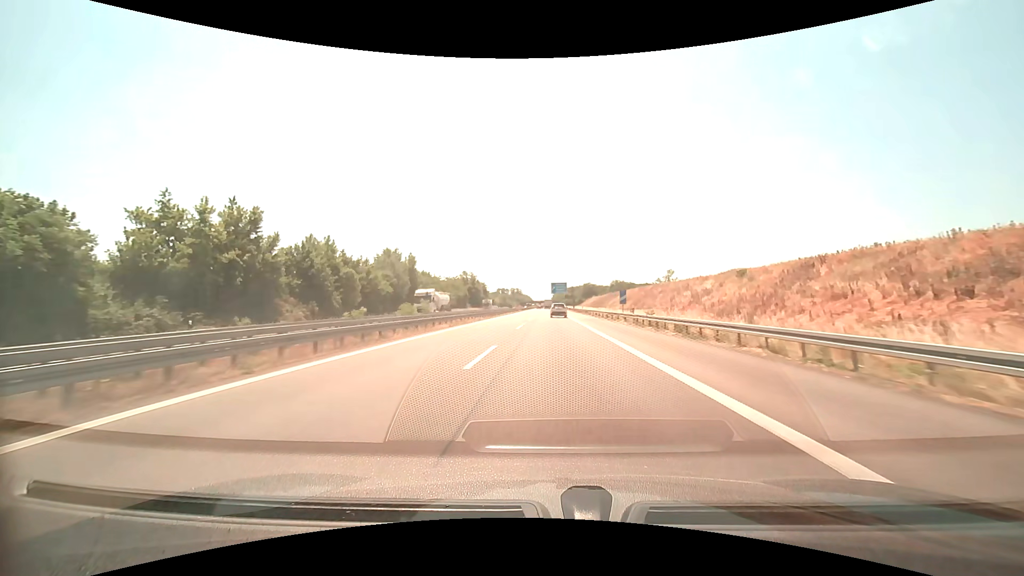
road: motorway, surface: asphalt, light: Day
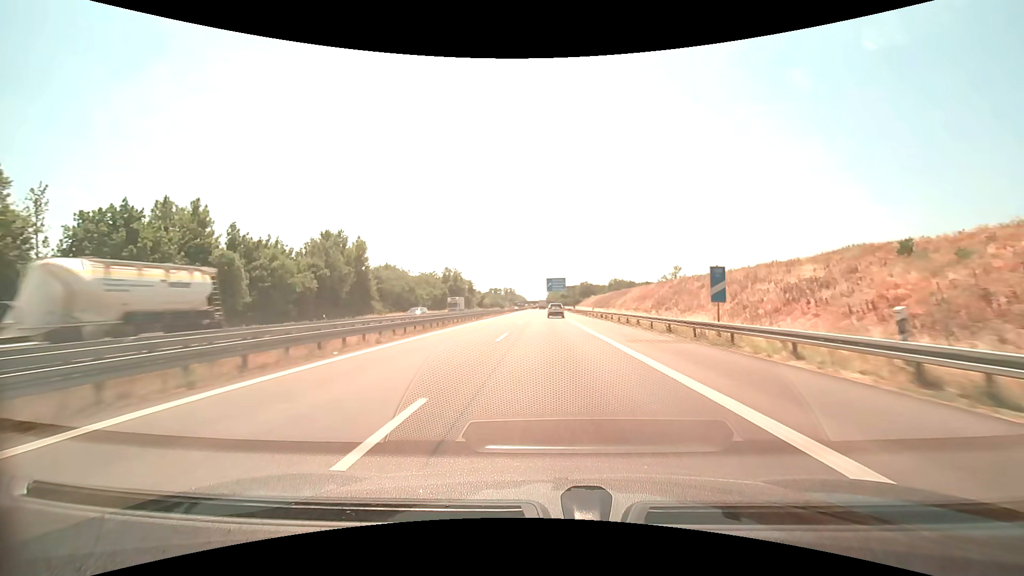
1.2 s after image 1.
(+0.1, +27.4) m; +1°
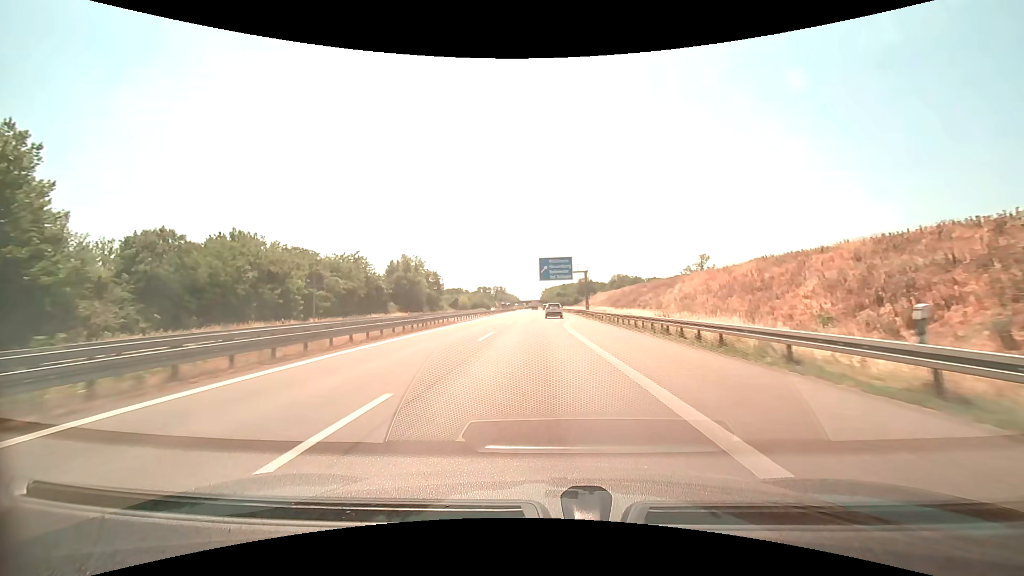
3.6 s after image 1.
(+0.3, +53.5) m; +1°
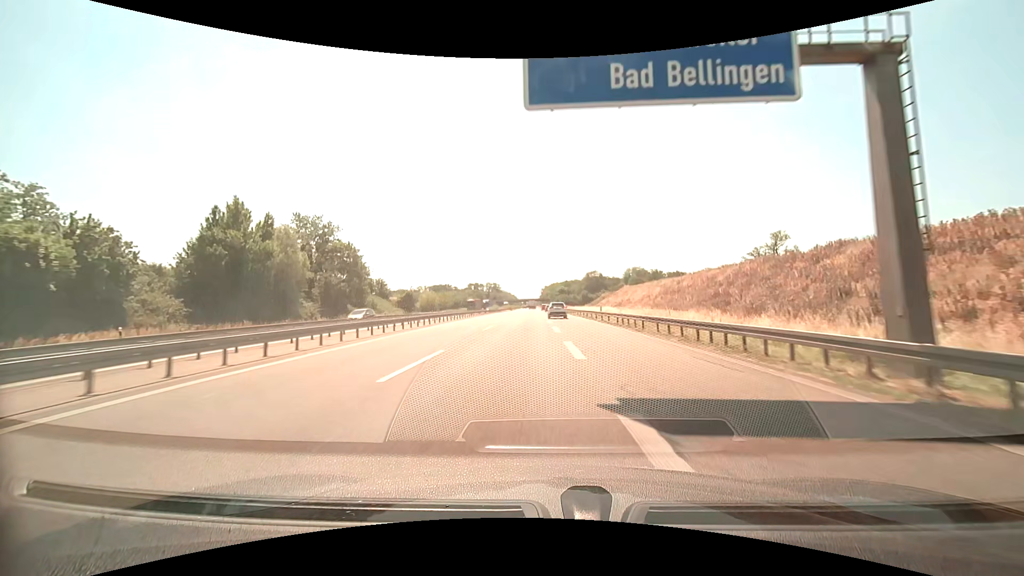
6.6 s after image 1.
(-0.5, +64.7) m; 0°
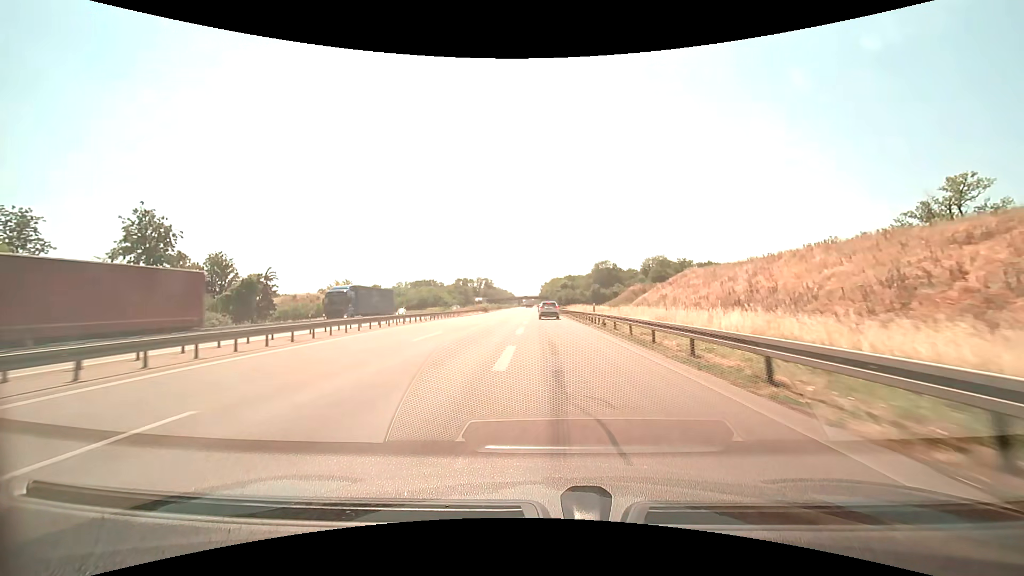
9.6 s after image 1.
(+0.7, +62.3) m; 0°
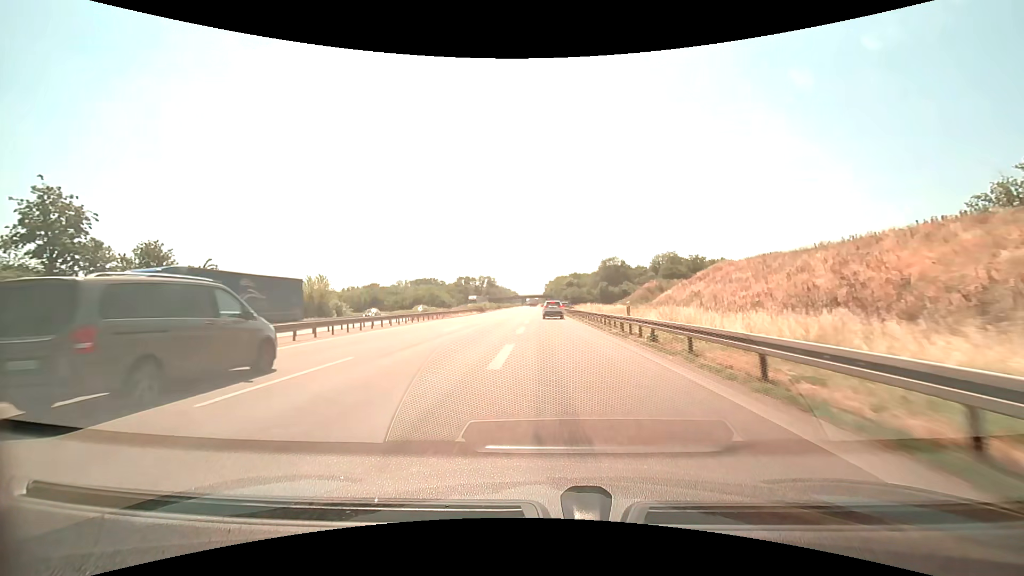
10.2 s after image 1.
(-0.1, +11.8) m; -1°
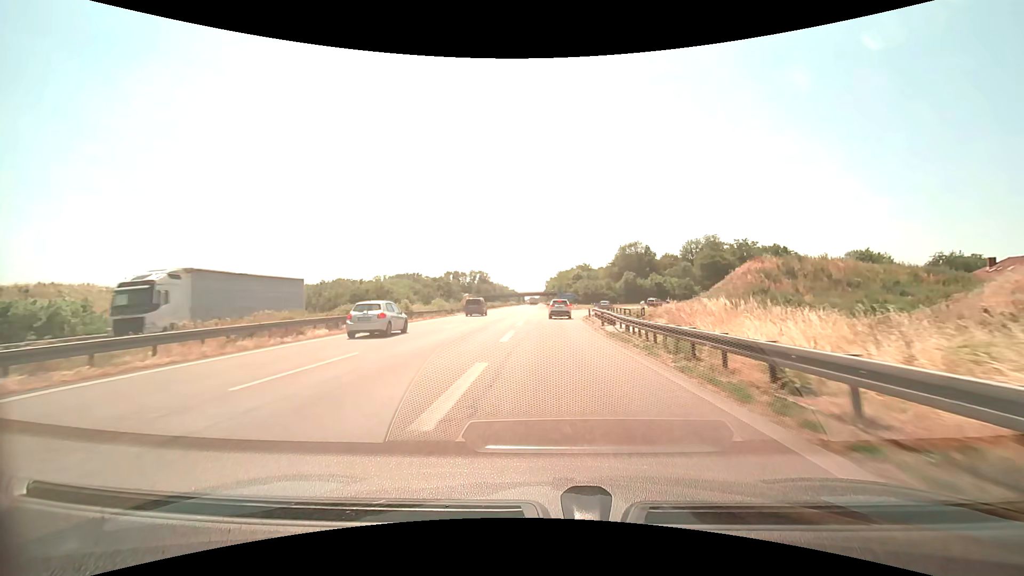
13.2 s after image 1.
(-0.2, +52.3) m; 0°
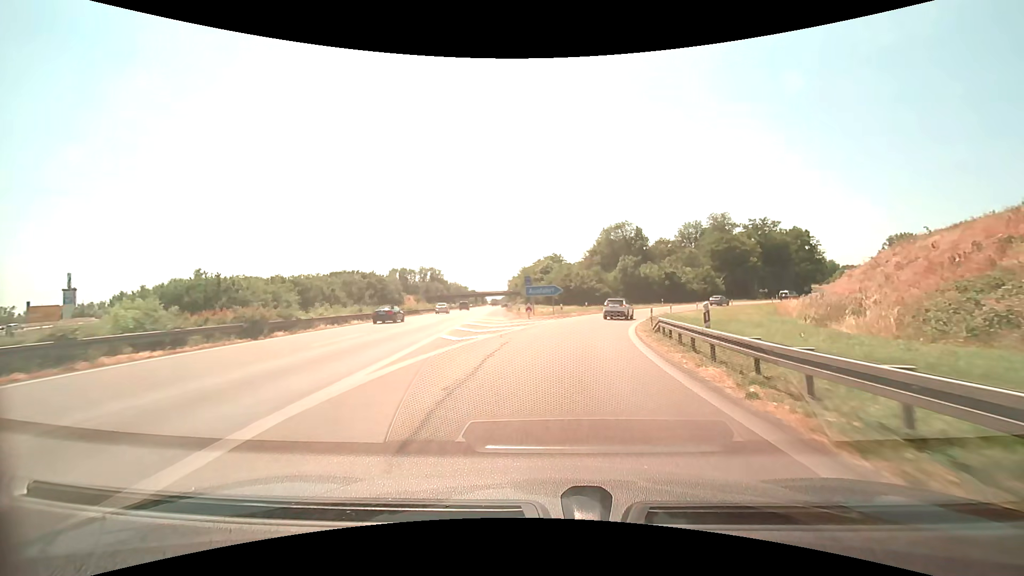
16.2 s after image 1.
(+0.9, +44.5) m; +4°
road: motorway_link
(0, +10) (+1, +20) (+2, +30) (+5, +40) (+8, +49) (+11, +58) (+16, +67) (+21, +76) (+28, +84) (+34, +91) m
